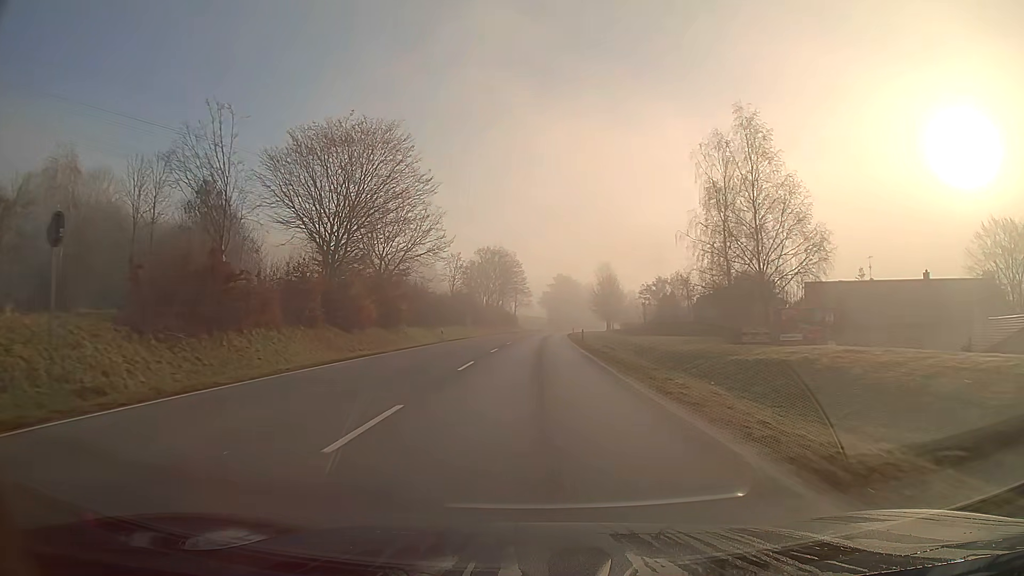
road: primary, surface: asphalt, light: Day
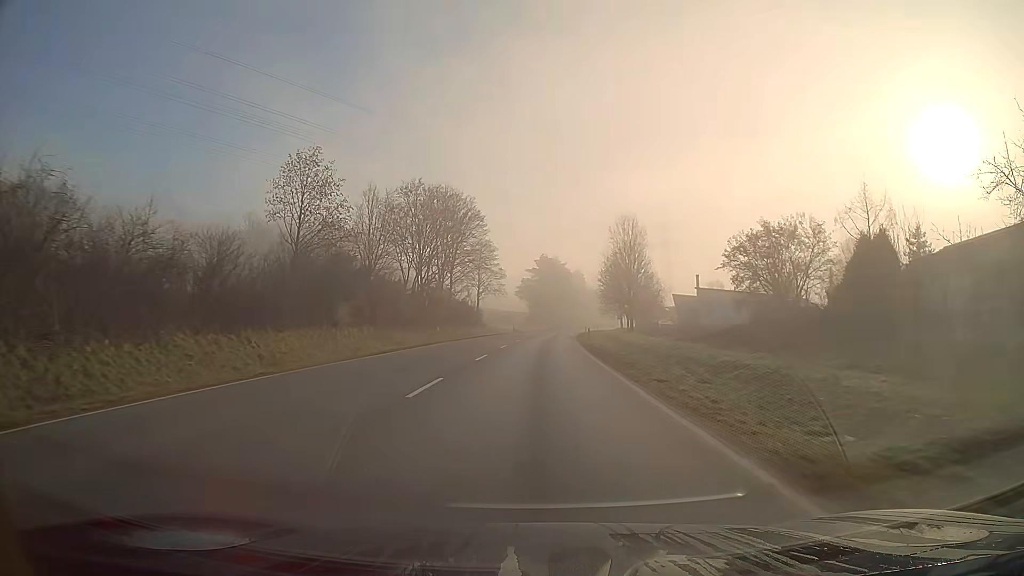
(+0.8, +54.6) m; +2°
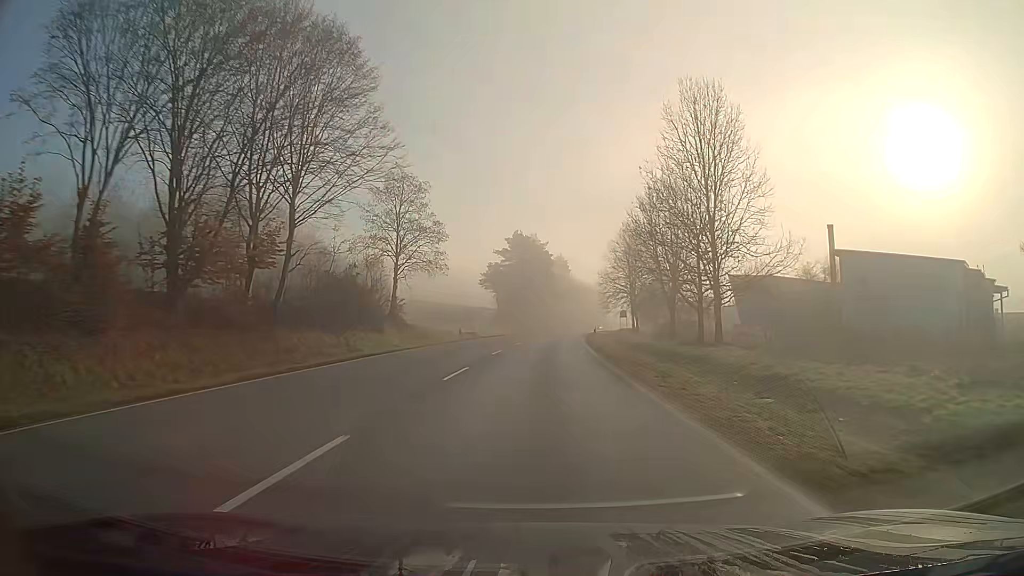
(+0.8, +43.9) m; +2°
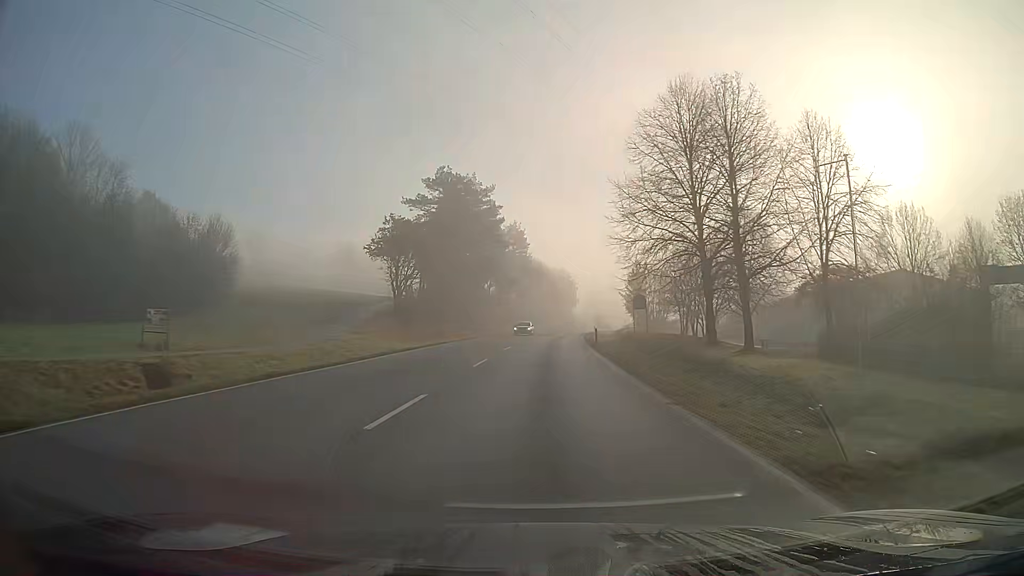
(+1.8, +54.9) m; +4°
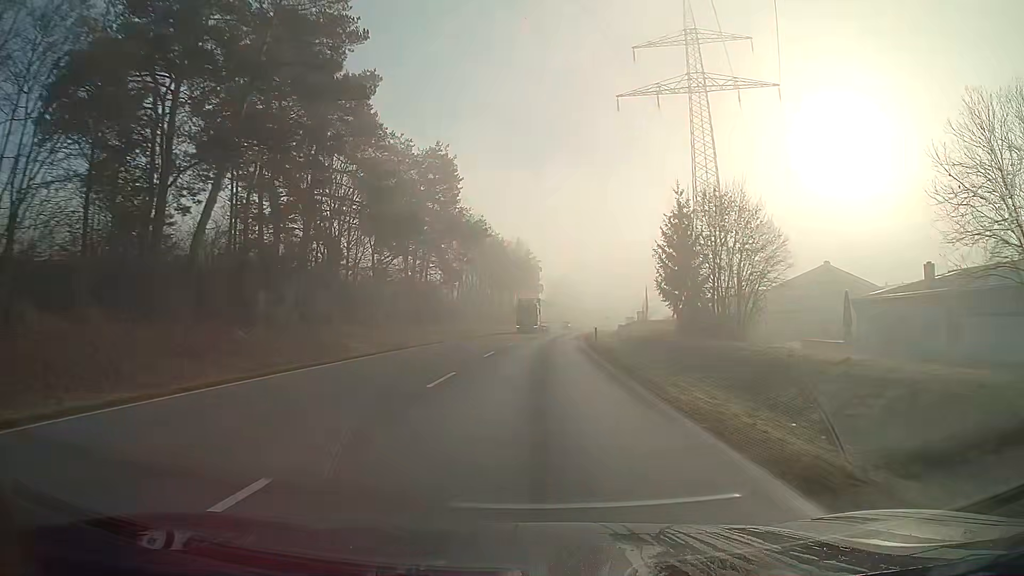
(+2.2, +54.9) m; +4°
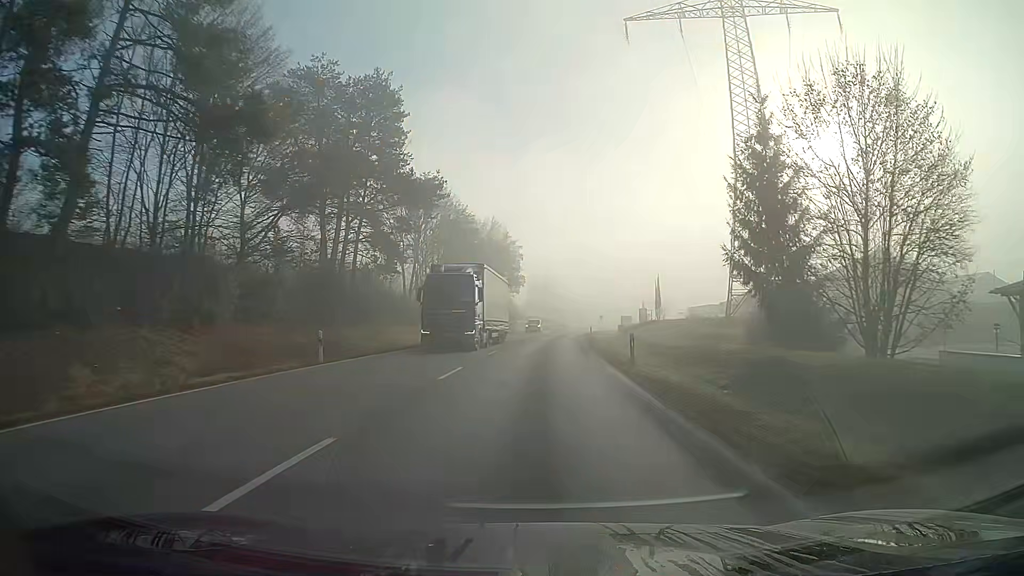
(+0.3, +22.0) m; +2°
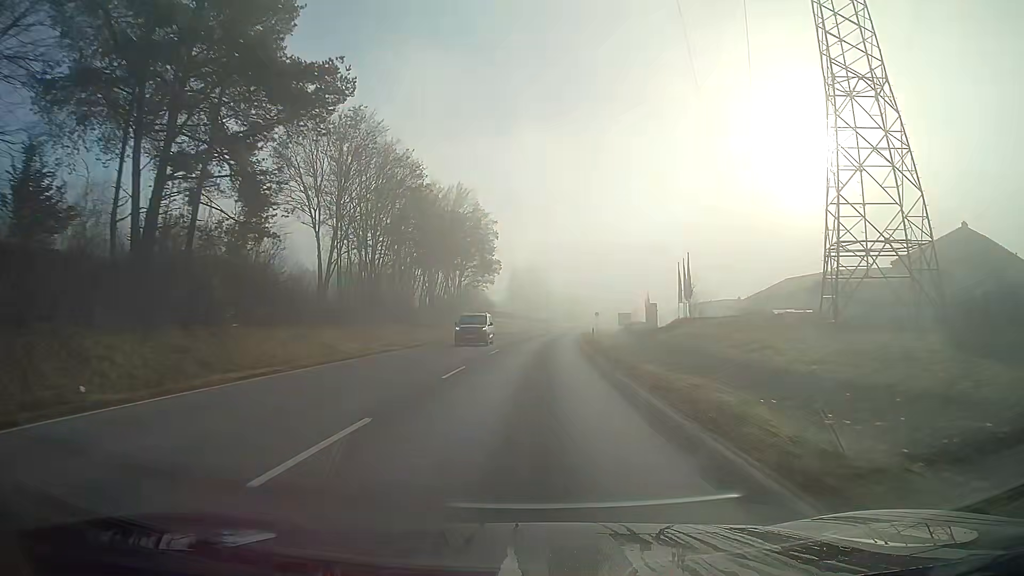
(+0.3, +22.0) m; +2°
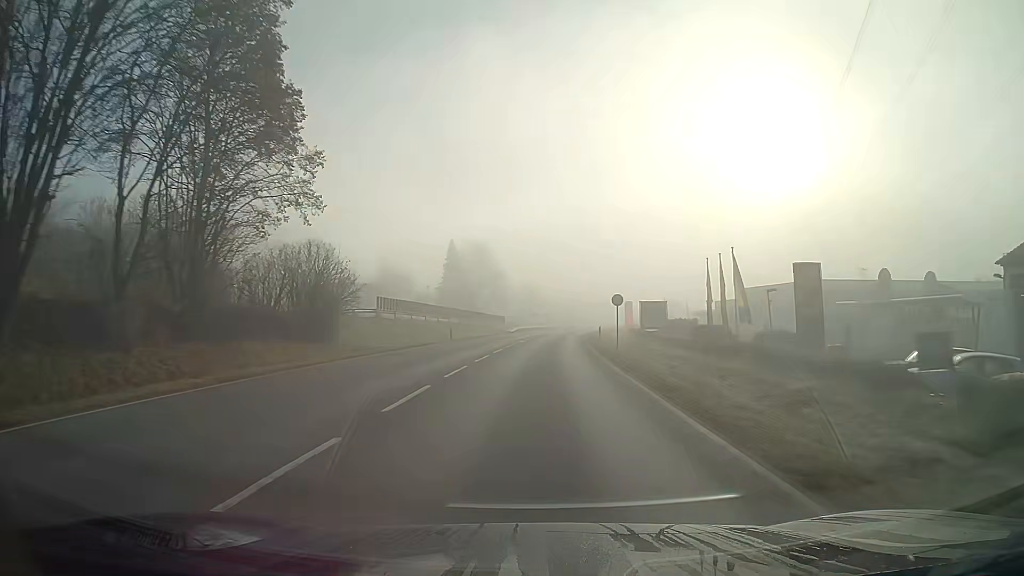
(+1.7, +54.9) m; +4°
